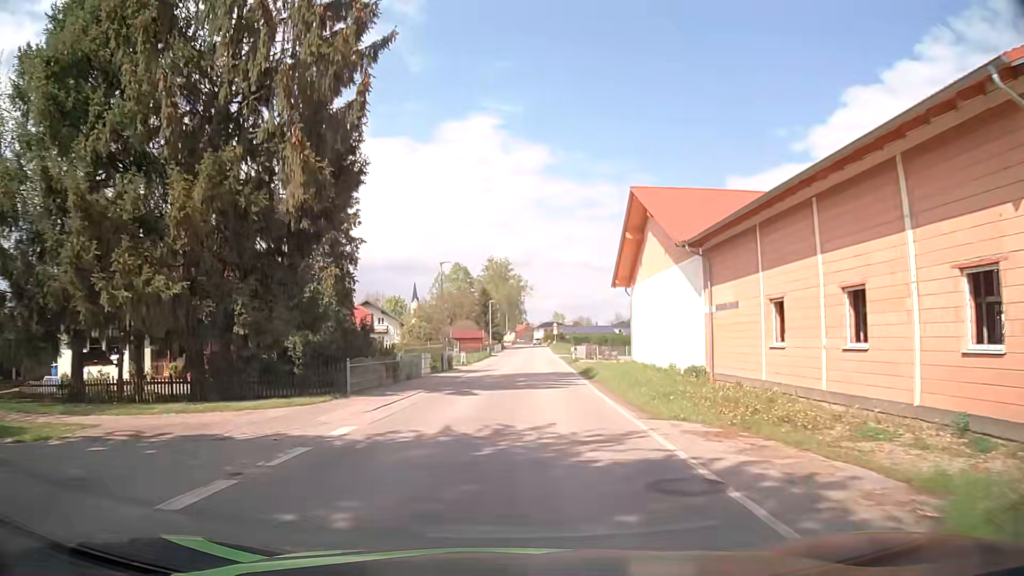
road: secondary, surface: asphalt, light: Day
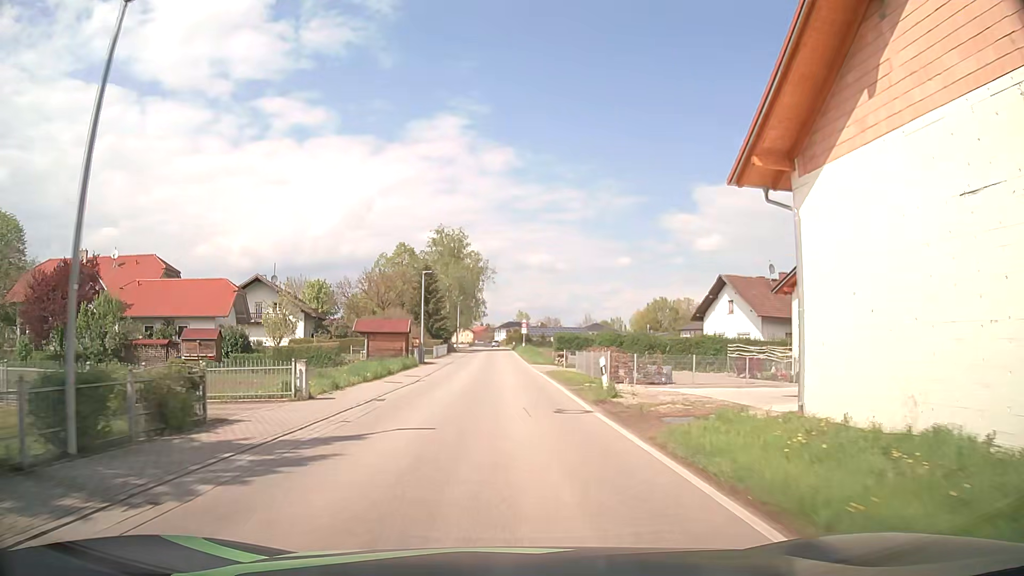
(+1.1, +30.6) m; +3°
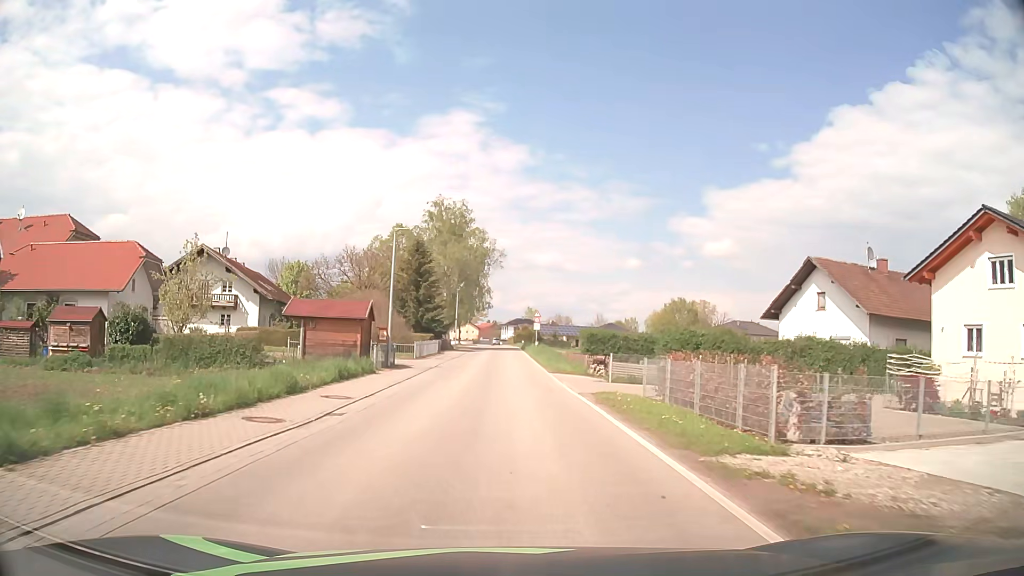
(-0.1, +15.2) m; -1°
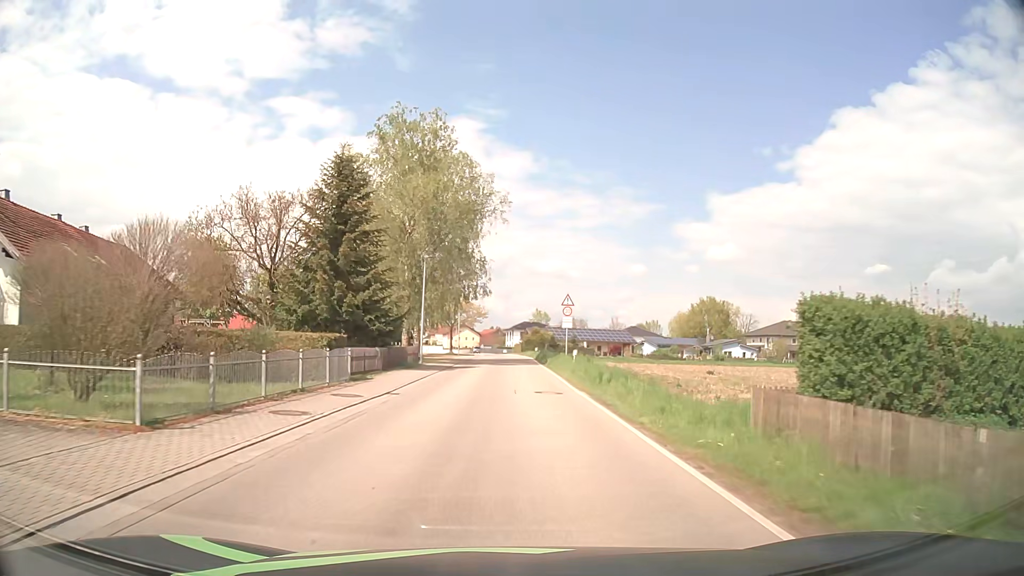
(+0.2, +30.4) m; 0°
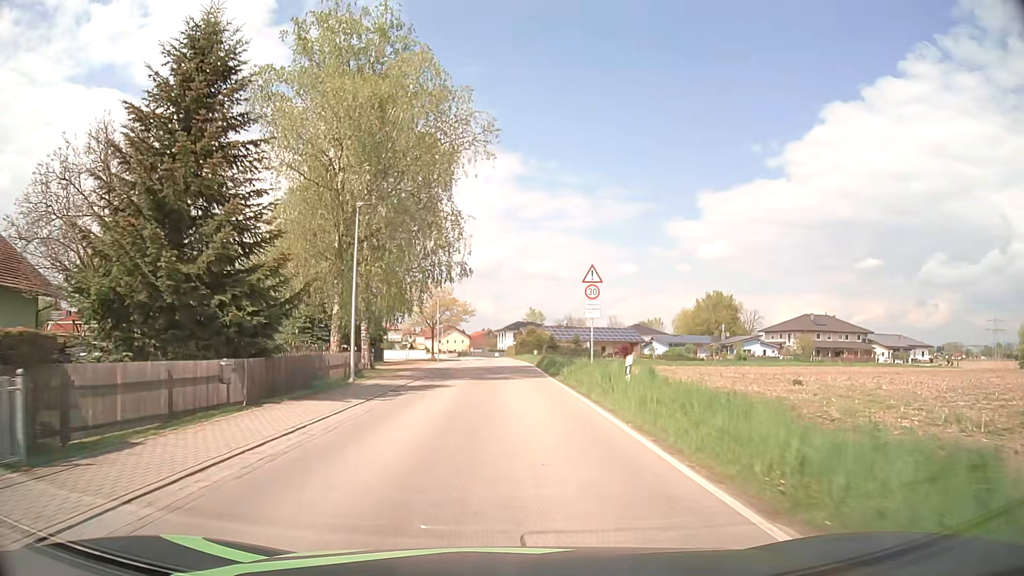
(+0.1, +15.1) m; 0°
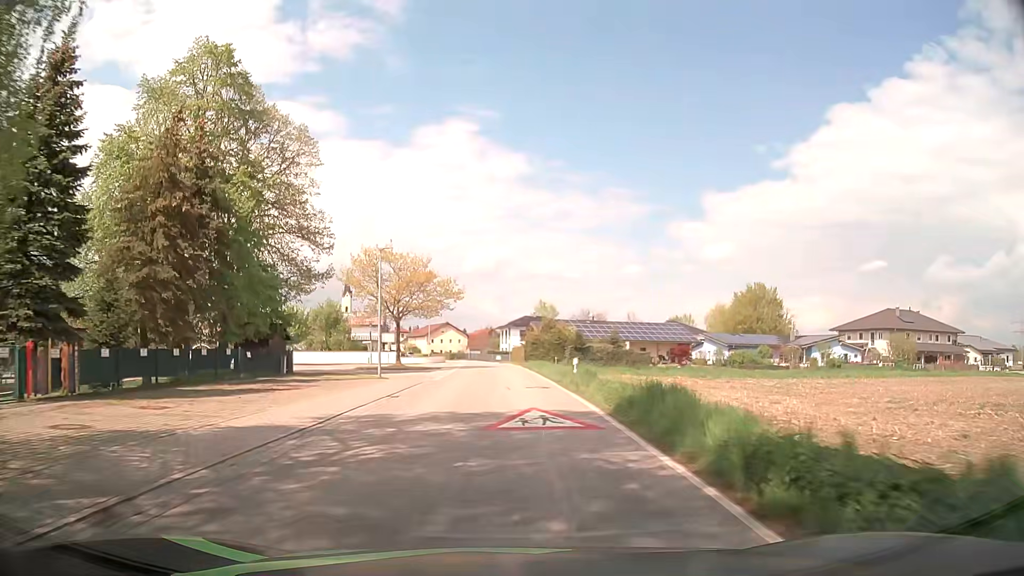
(0.0, +30.3) m; 0°
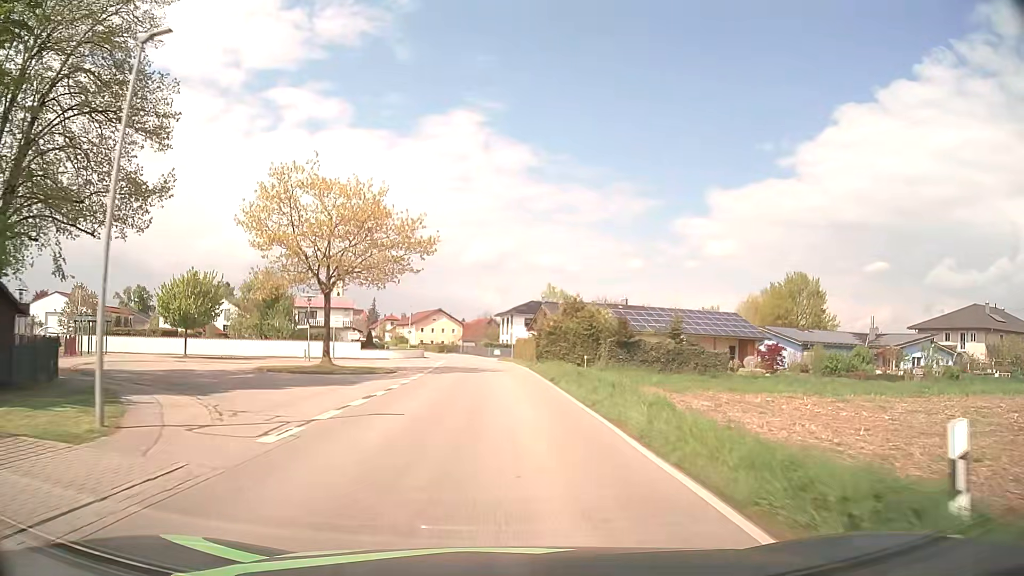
(0.0, +22.9) m; 0°
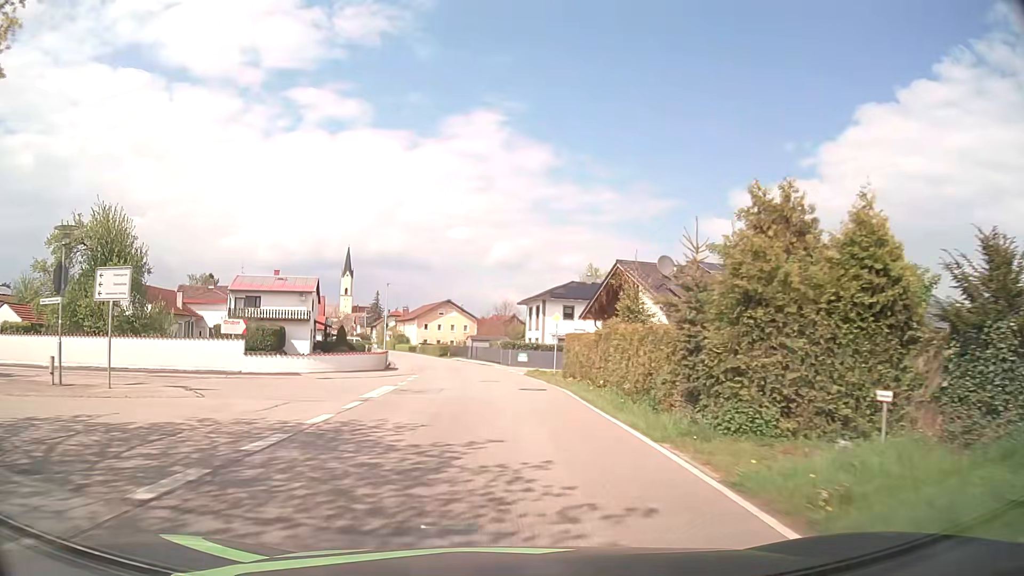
(-0.7, +30.7) m; -2°
(0, +10) (-1, +20) (-1, +30) (-2, +40) (-4, +50) (-6, +60) (-8, +69) (-10, +79) (-13, +89) (-16, +98) m
